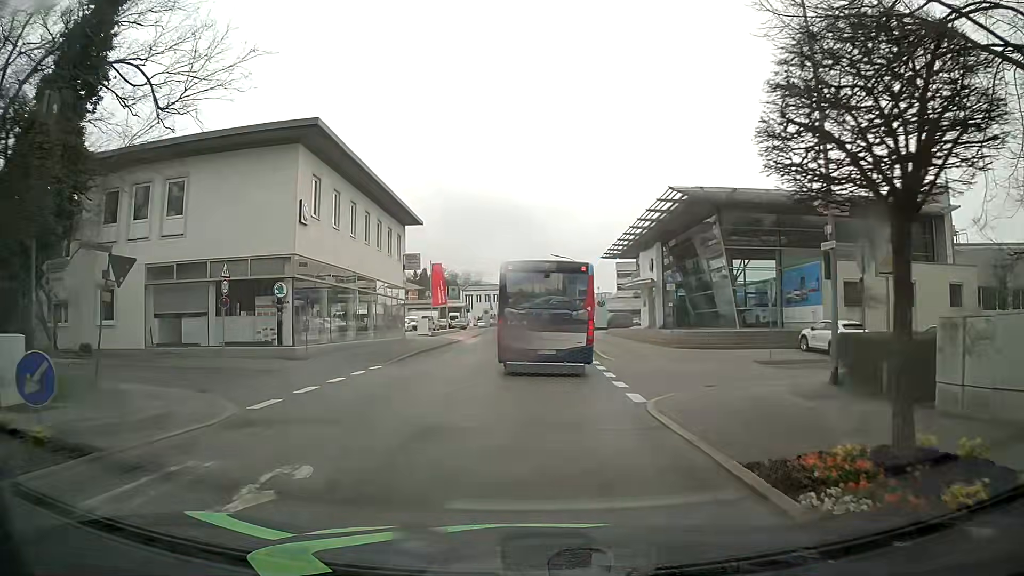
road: tertiary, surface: asphalt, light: Day
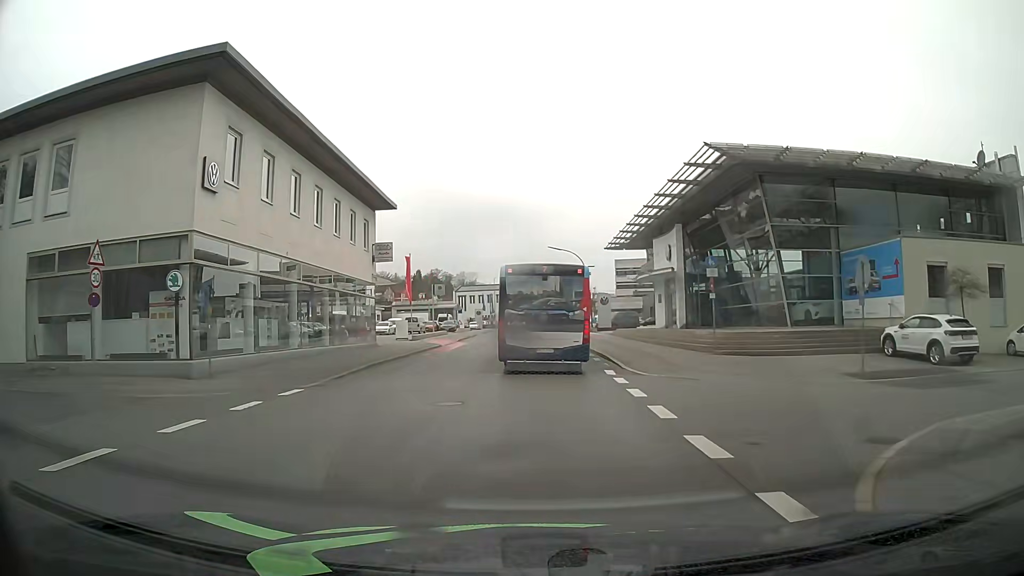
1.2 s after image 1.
(0.0, +8.4) m; +1°
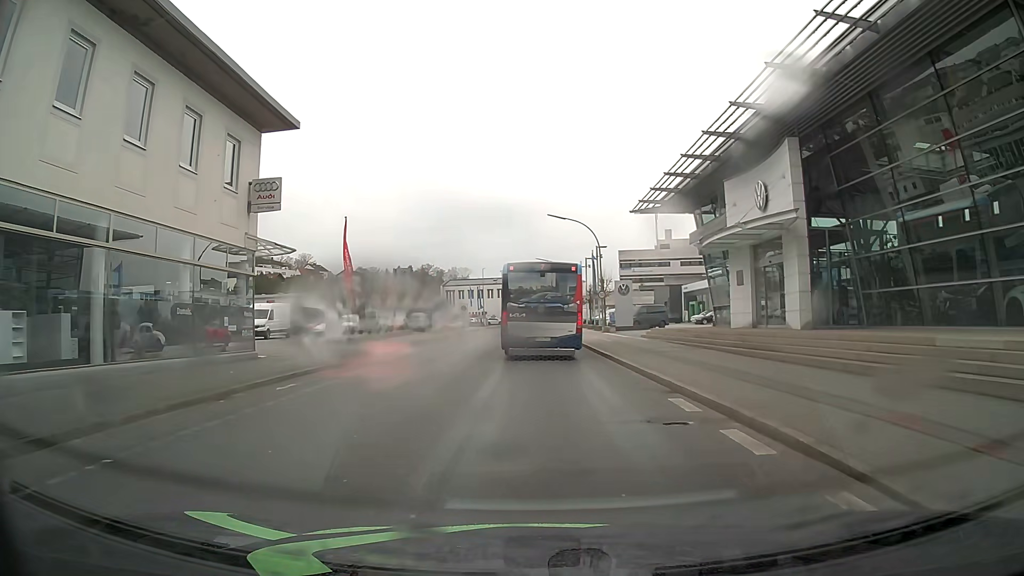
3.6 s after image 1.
(-0.2, +18.8) m; 0°
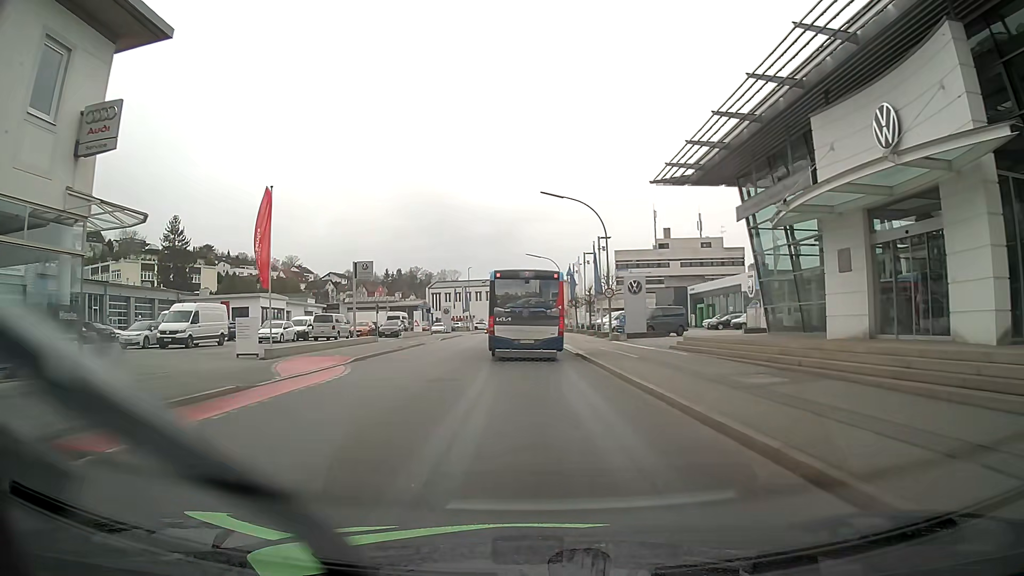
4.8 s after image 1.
(0.0, +10.3) m; 0°
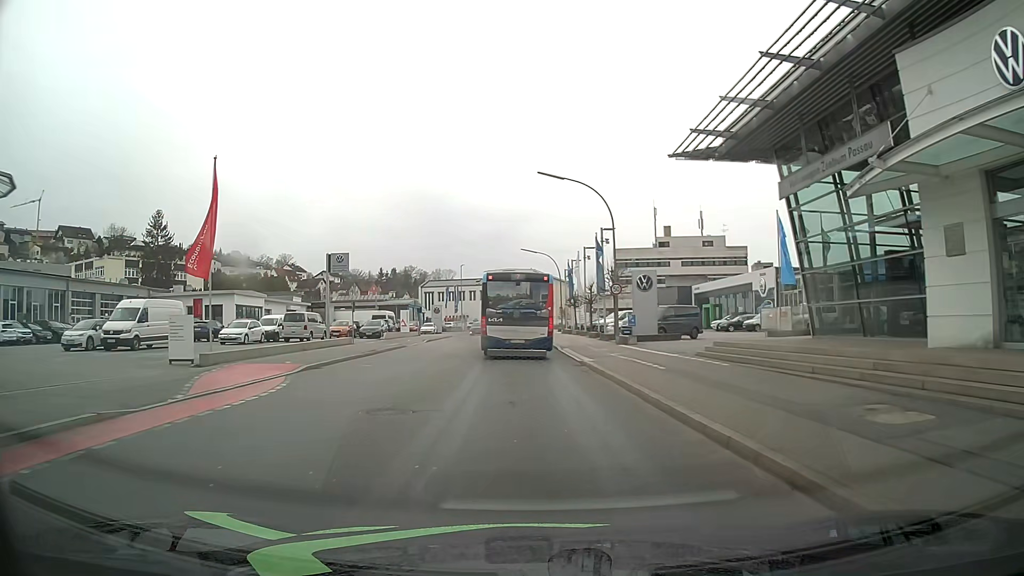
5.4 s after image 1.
(0.0, +5.3) m; +1°
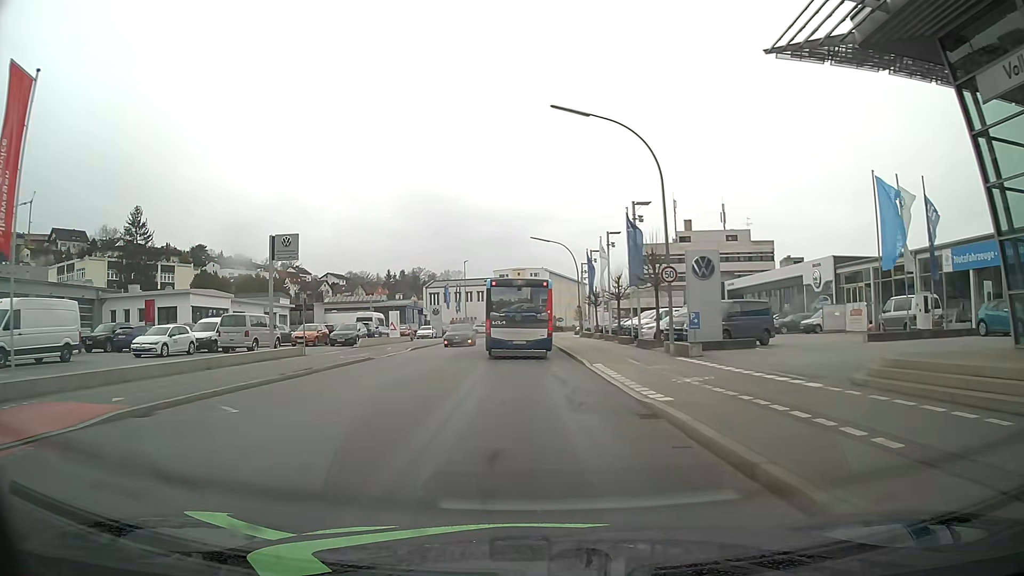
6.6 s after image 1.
(-0.1, +11.0) m; -1°
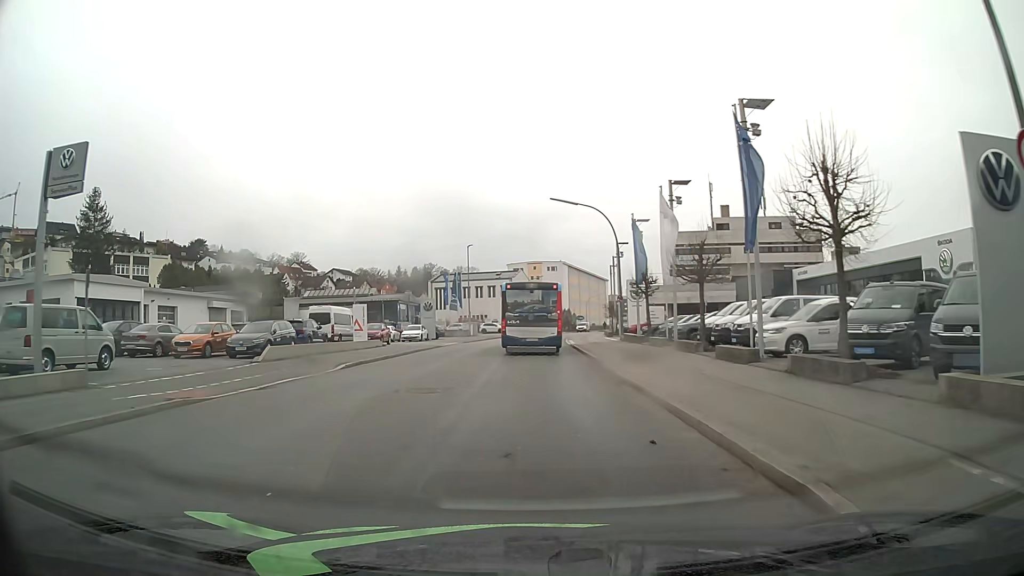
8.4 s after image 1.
(-0.3, +17.6) m; -1°
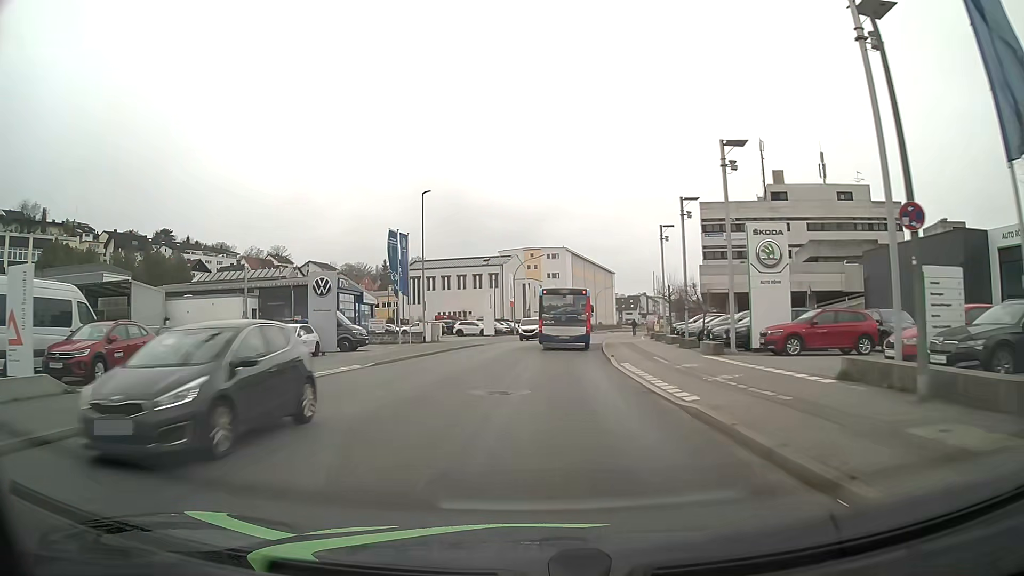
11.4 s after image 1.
(-0.3, +31.7) m; 0°
(0, +10) (0, +20) (+1, +30) (+1, +40) (+2, +50) (+4, +60) (+5, +70) (+7, +80) (+9, +89) (+11, +99) m
